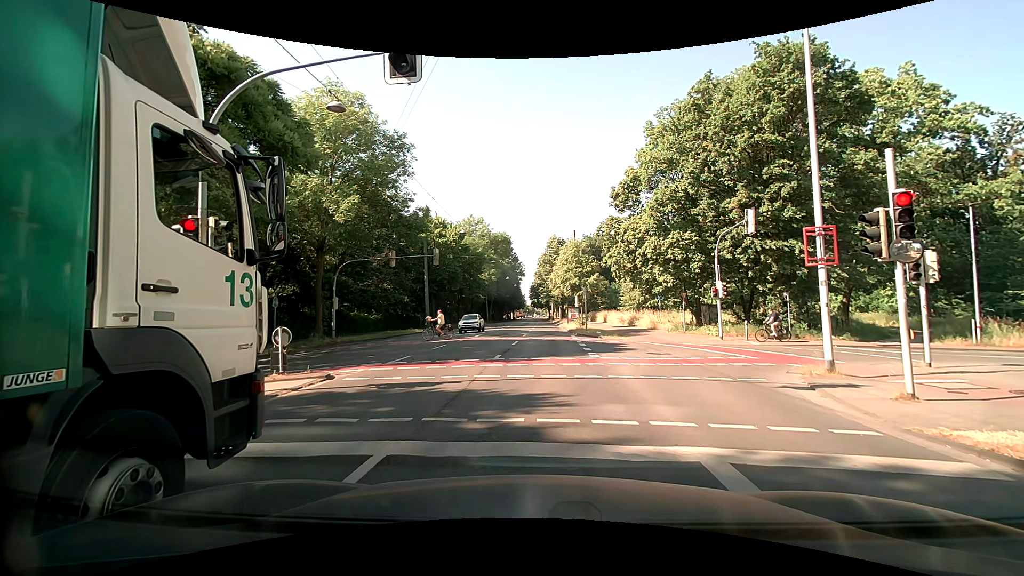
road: primary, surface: asphalt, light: Day
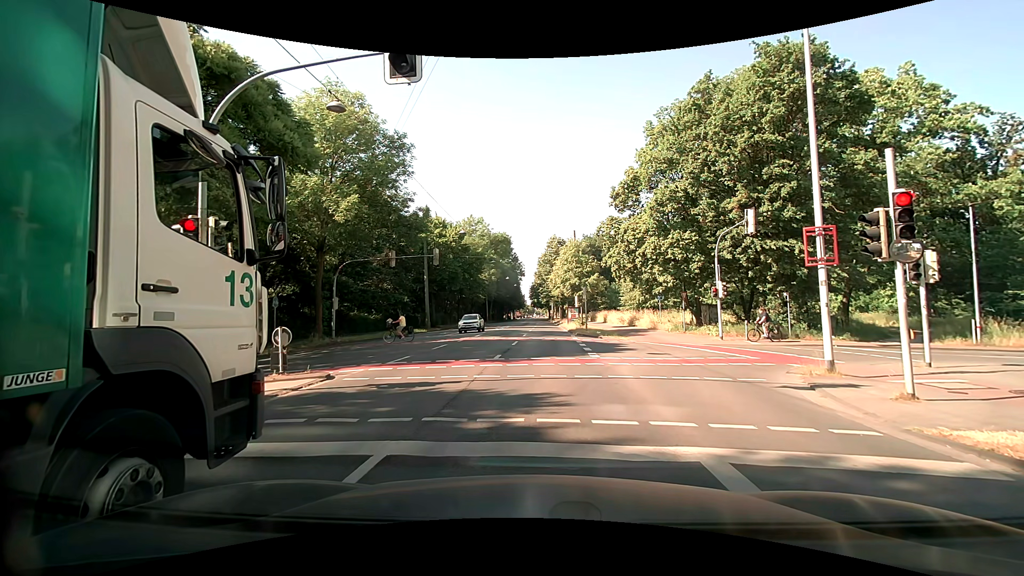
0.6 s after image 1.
(0.0, 0.0) m; 0°
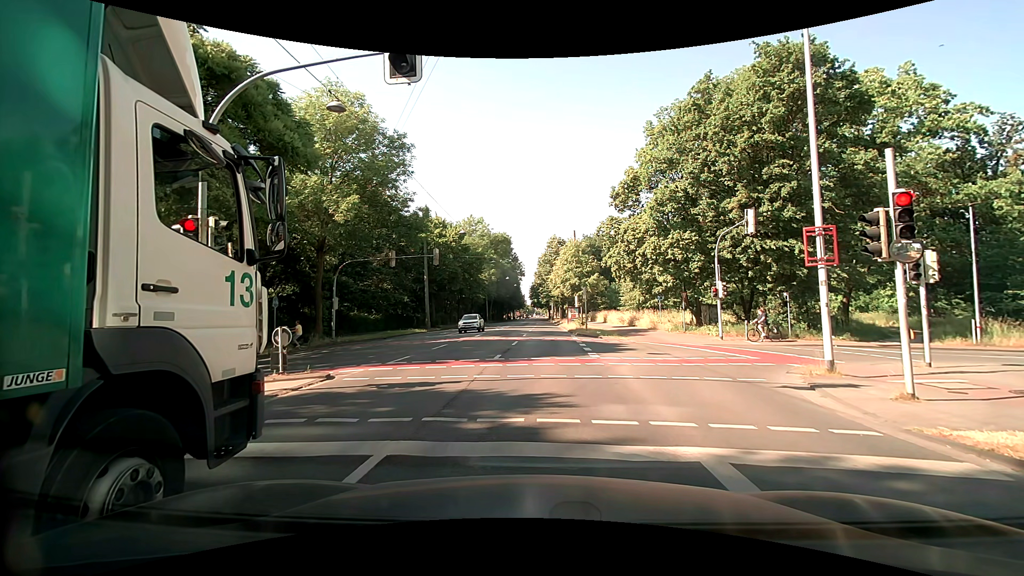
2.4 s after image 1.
(0.0, 0.0) m; 0°
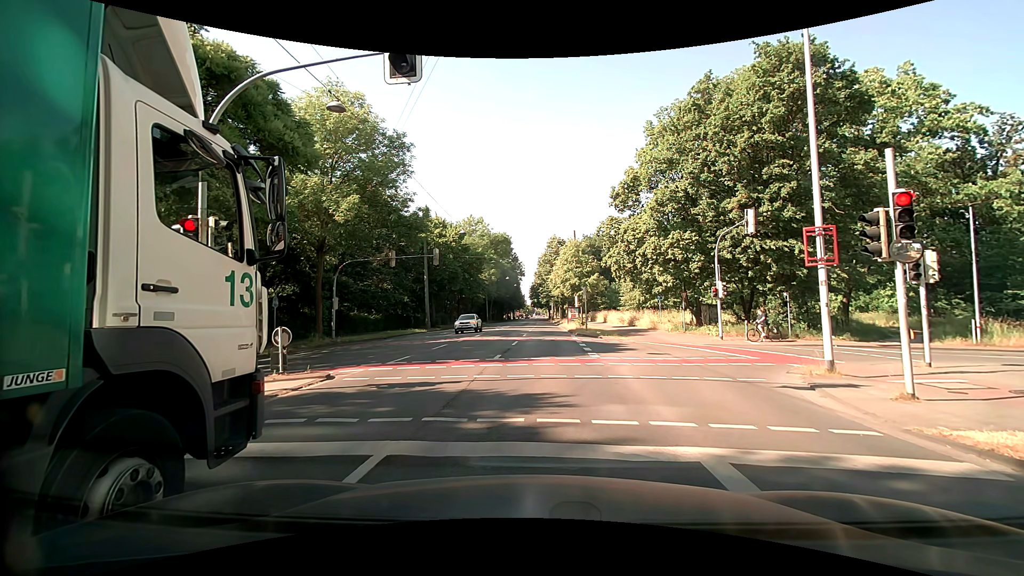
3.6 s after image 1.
(0.0, 0.0) m; 0°
(0, +10) (+1, +20) (+1, +30) (+1, +40) (+2, +50) (+2, +60) (+2, +70) (+3, +80) (+3, +90) (+3, +100) m
